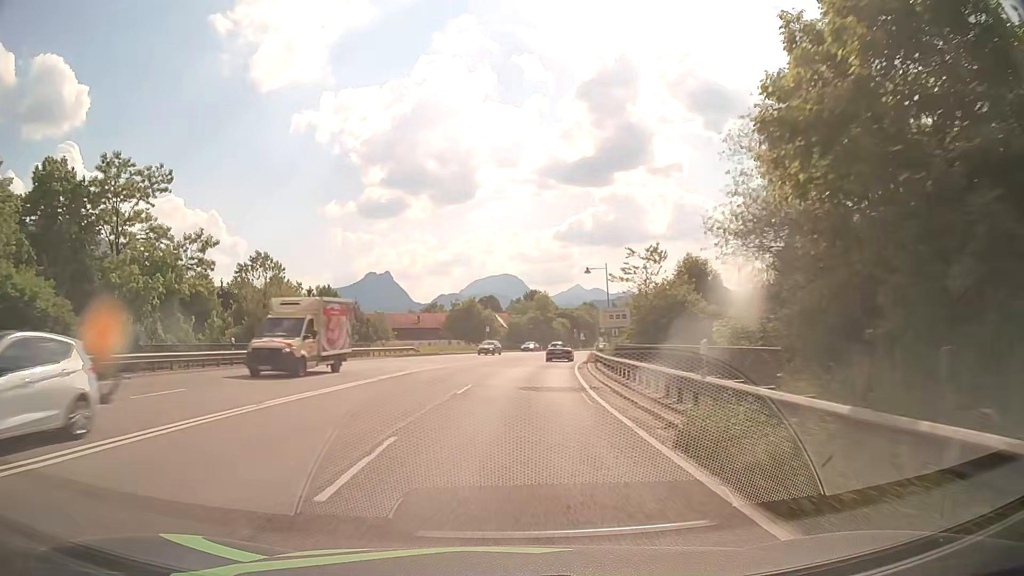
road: primary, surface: asphalt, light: Day
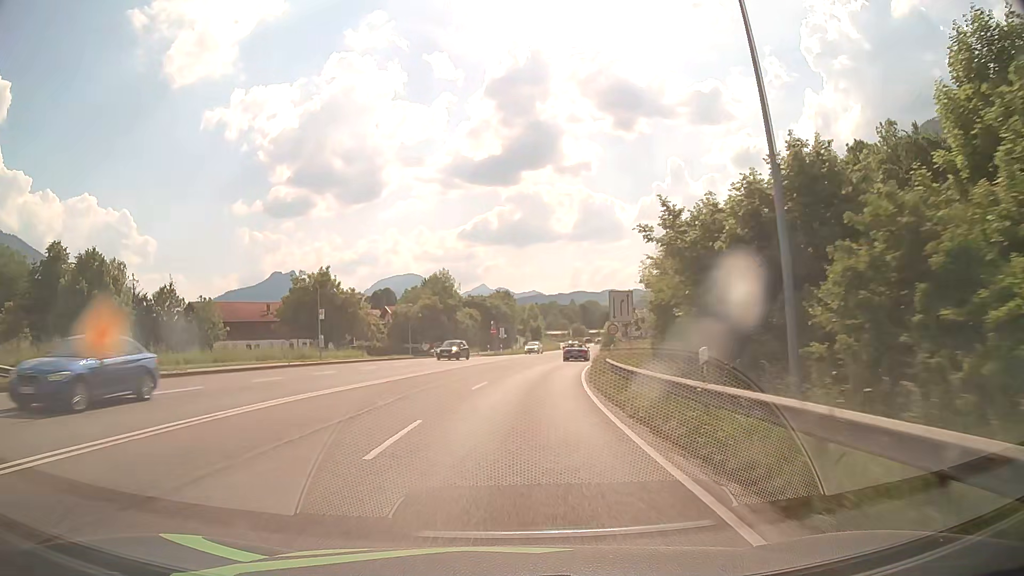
(+3.1, +45.5) m; +8°
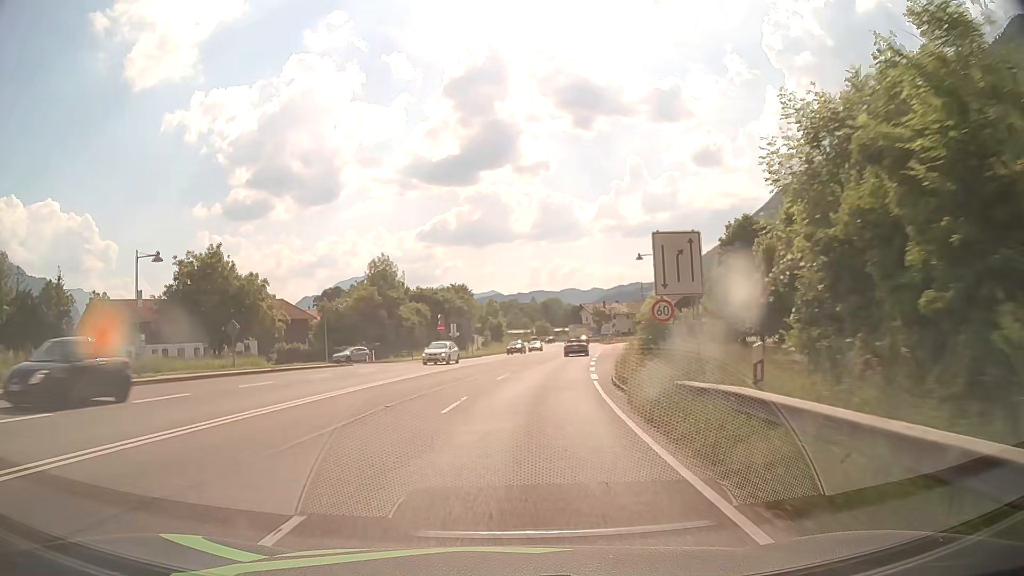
(+0.6, +18.4) m; +3°
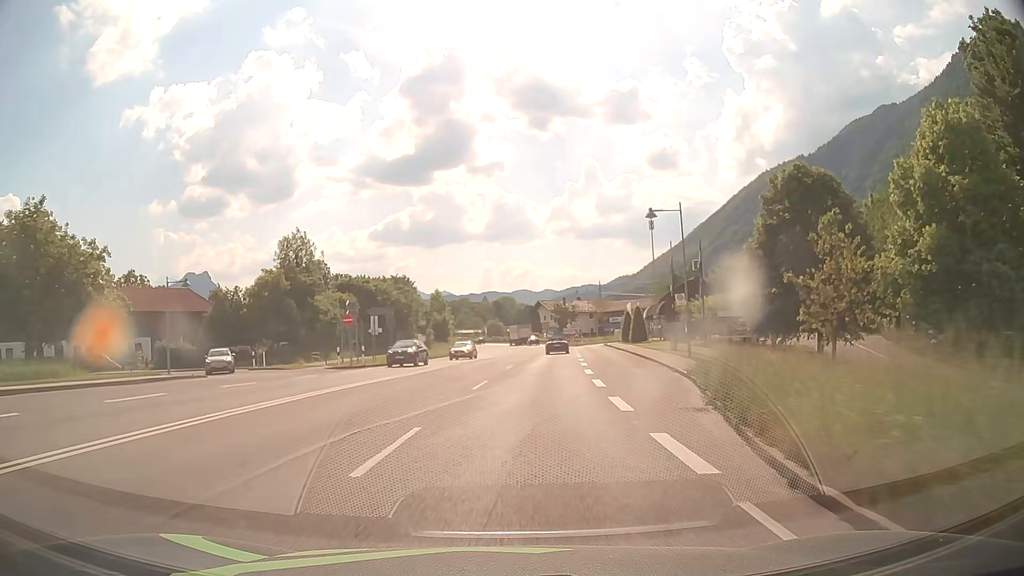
(+0.6, +18.4) m; +4°
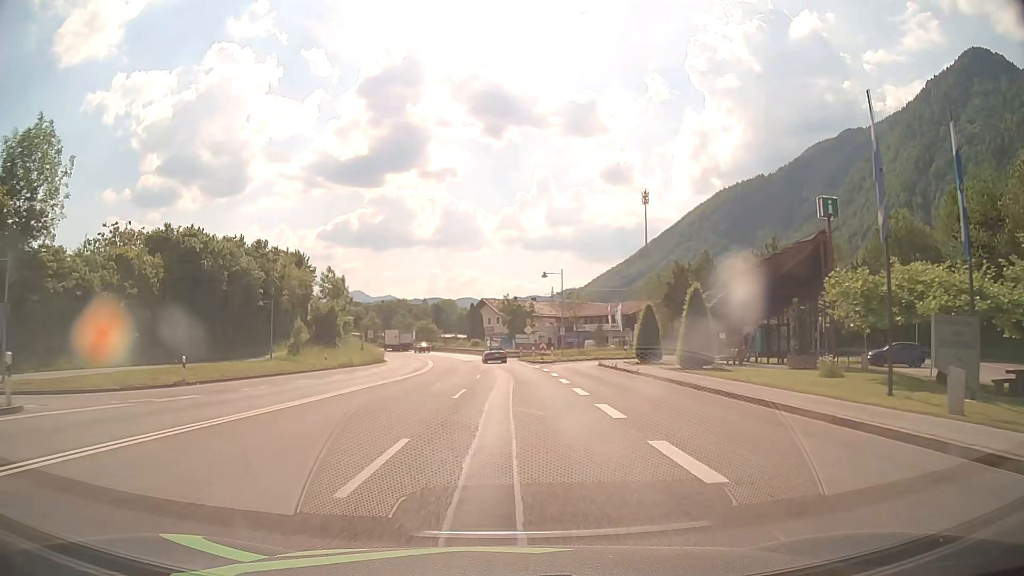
(+2.2, +36.5) m; +5°
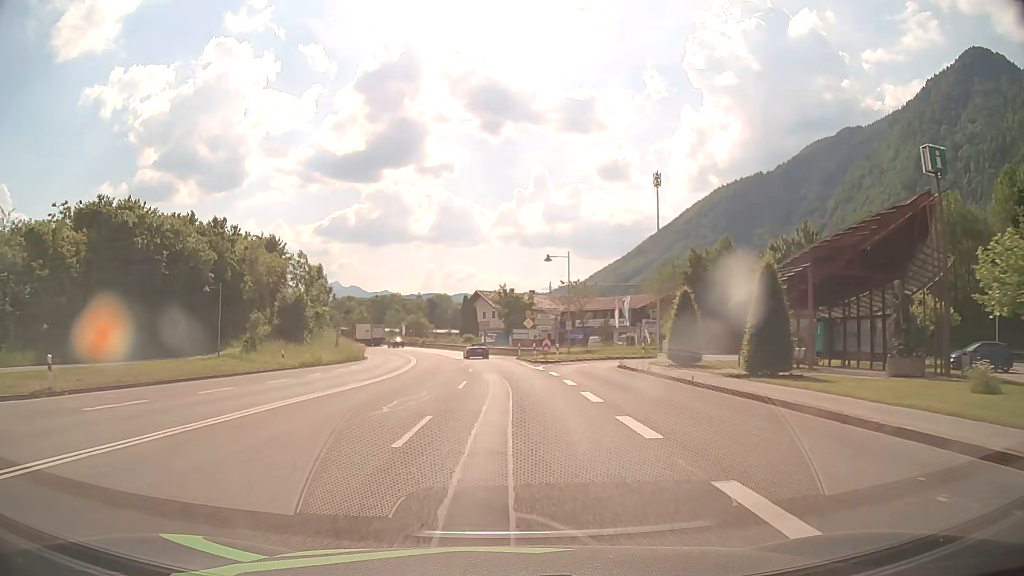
(0.0, +9.1) m; 0°
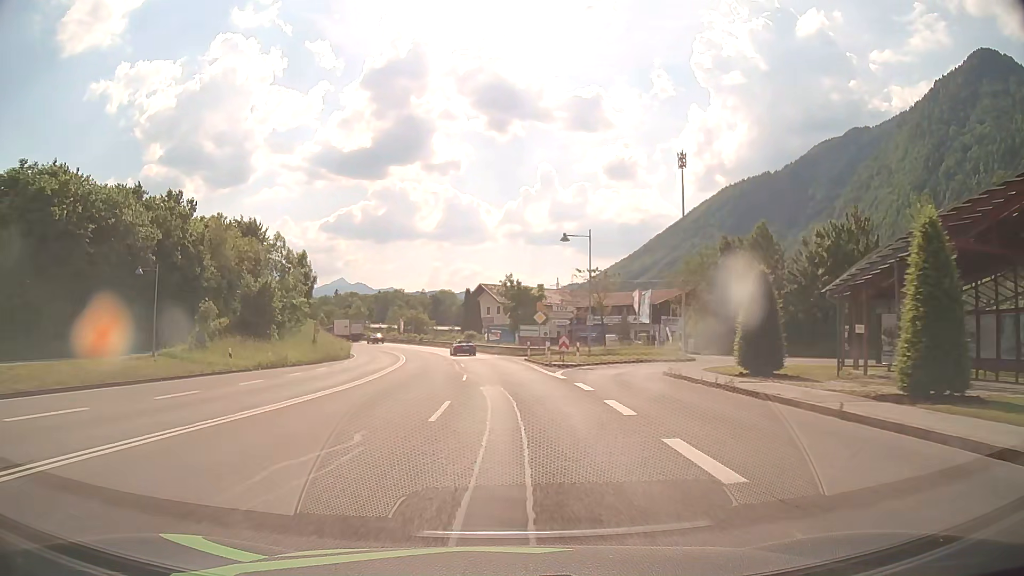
(0.0, +9.1) m; 0°
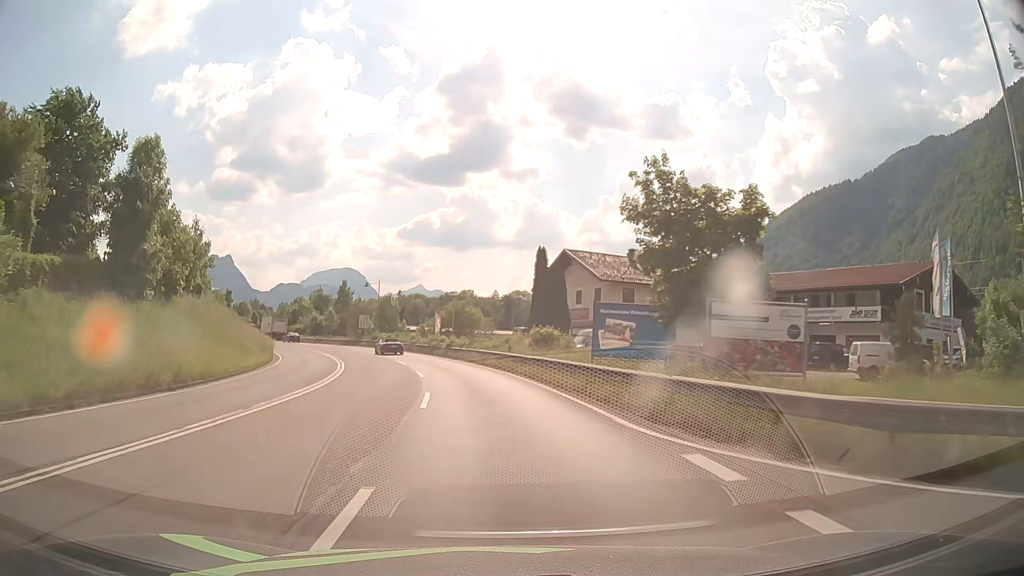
(-1.8, +45.6) m; -6°
(0, +10) (-1, +20) (-2, +30) (-4, +40) (-7, +49) (-10, +59) (-14, +68) (-19, +77) (-24, +85) (-30, +94) m
